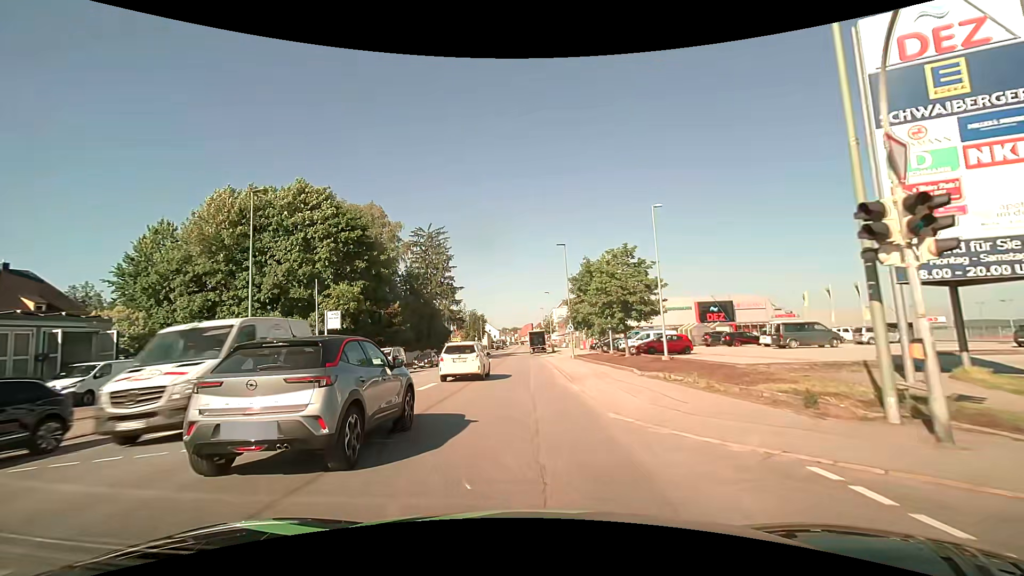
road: tertiary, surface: asphalt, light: Day
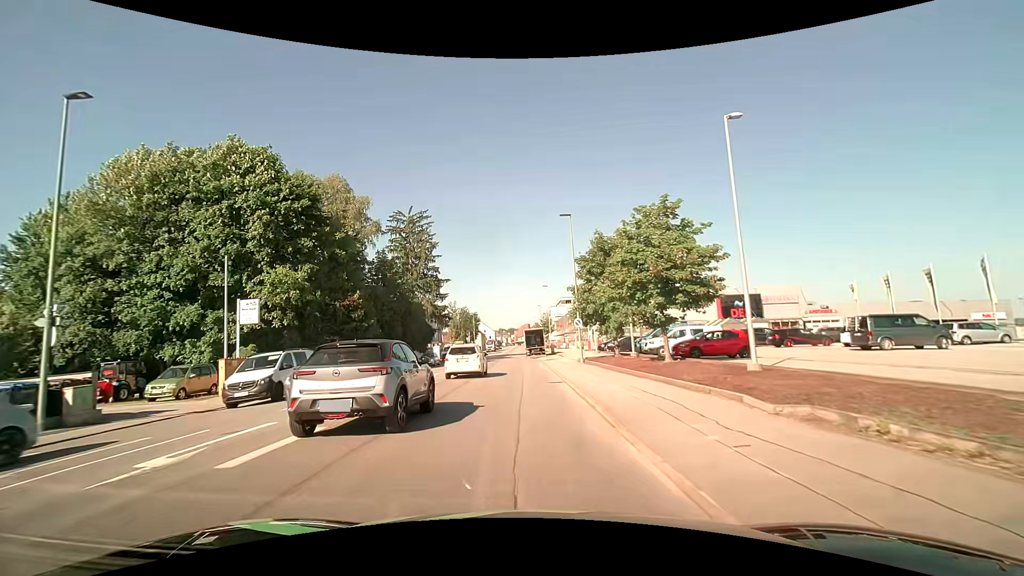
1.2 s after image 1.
(0.0, +10.4) m; 0°
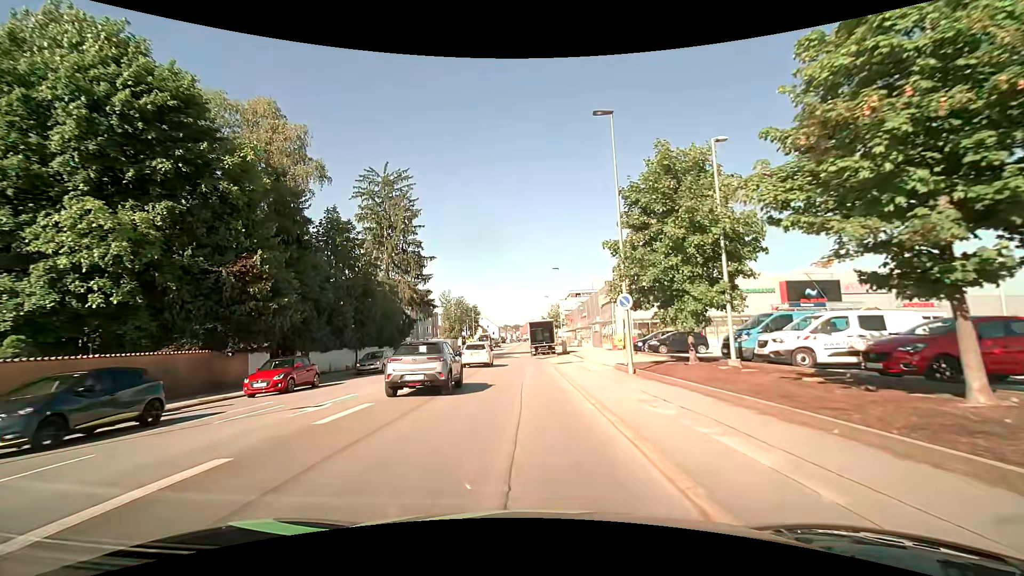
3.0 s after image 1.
(0.0, +14.9) m; 0°
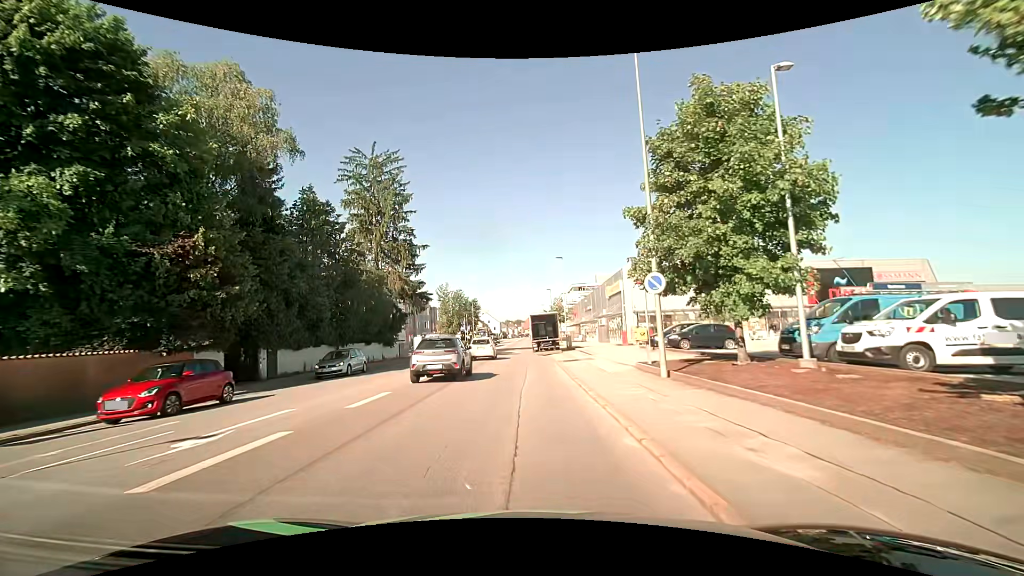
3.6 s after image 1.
(0.0, +4.2) m; -2°
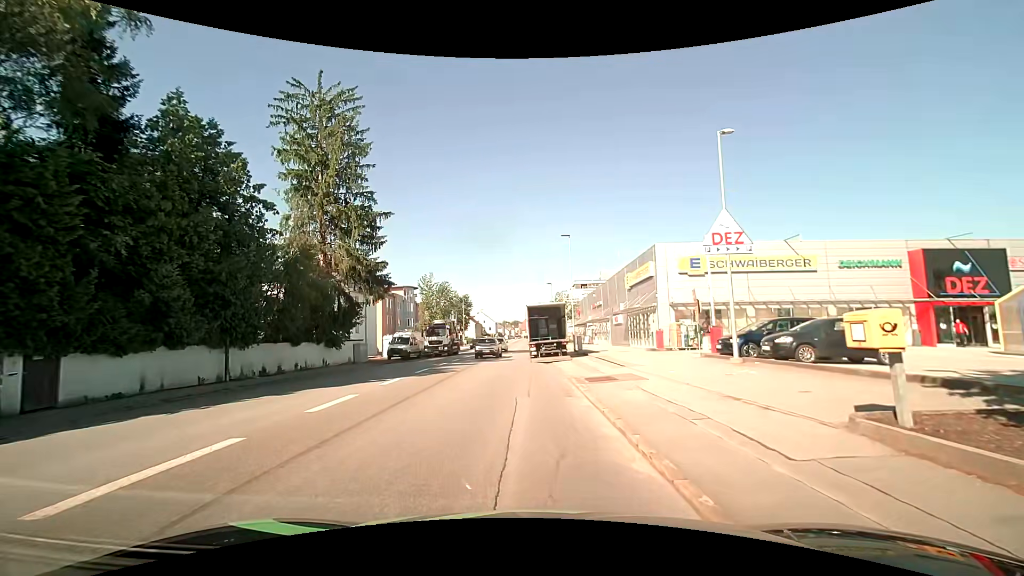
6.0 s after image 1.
(+0.4, +12.5) m; +2°
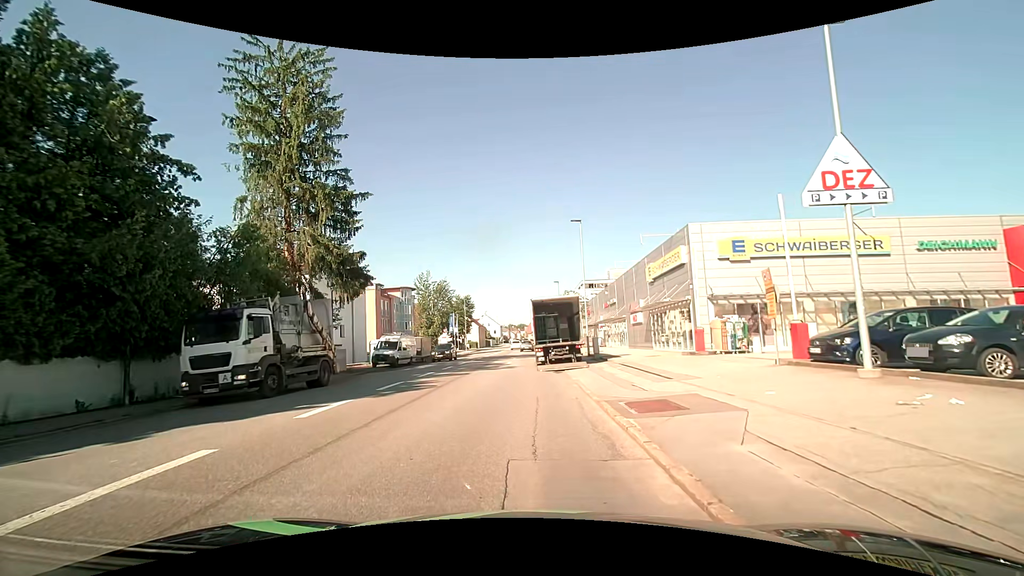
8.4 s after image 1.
(0.0, +6.0) m; -1°
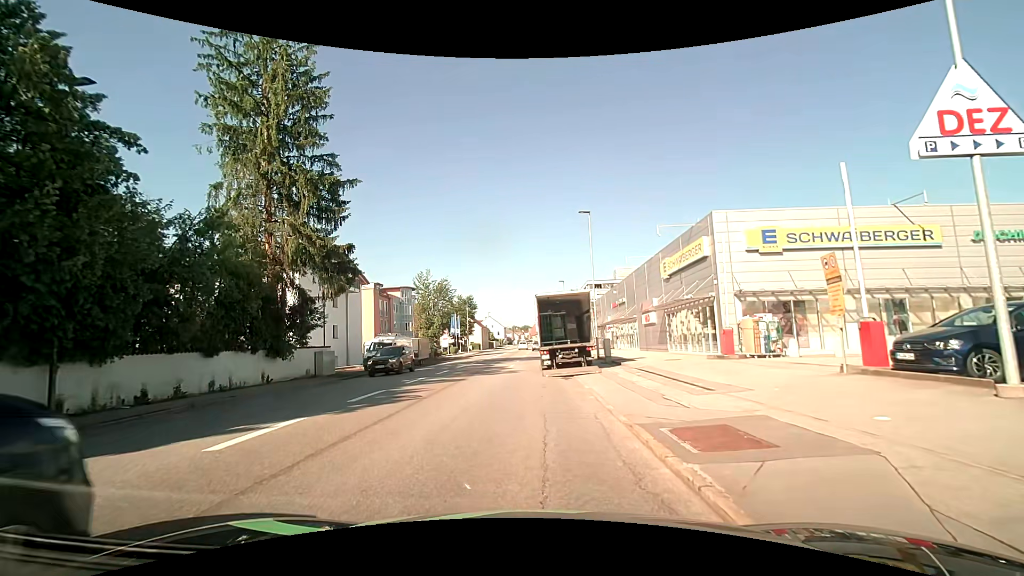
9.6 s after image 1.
(0.0, +3.0) m; 0°
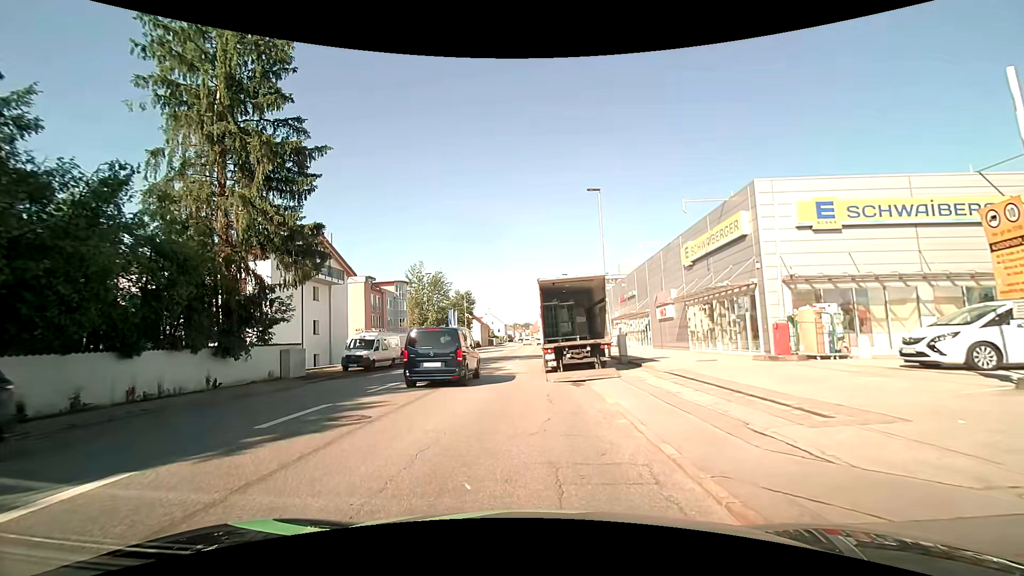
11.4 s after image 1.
(0.0, +4.4) m; 0°
(-1, +10) (-3, +20) (-3, +30) (-3, +40) (-3, +50) (-2, +60) (-2, +70) (-2, +80) (-2, +90) (-2, +100) m
